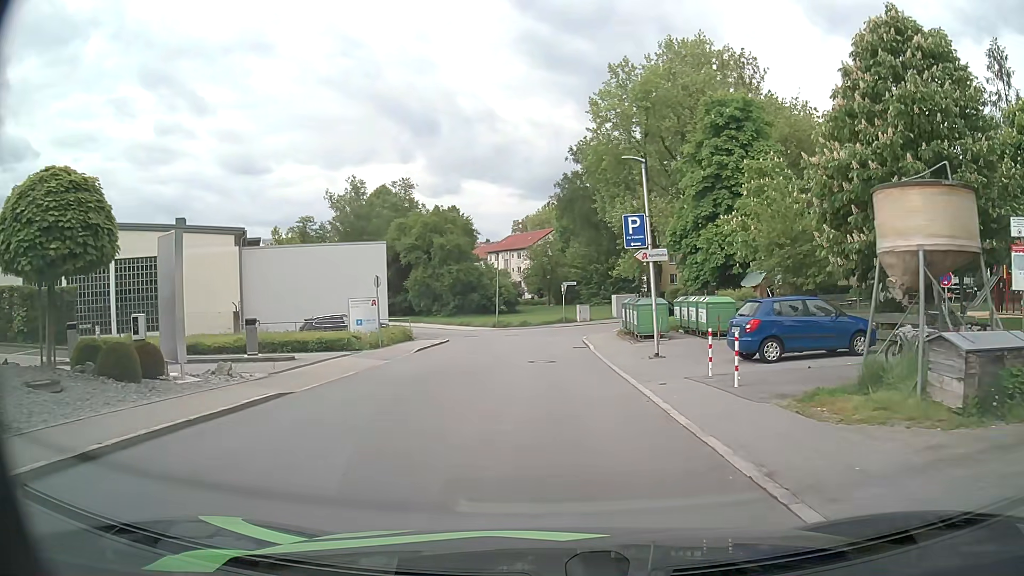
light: Day
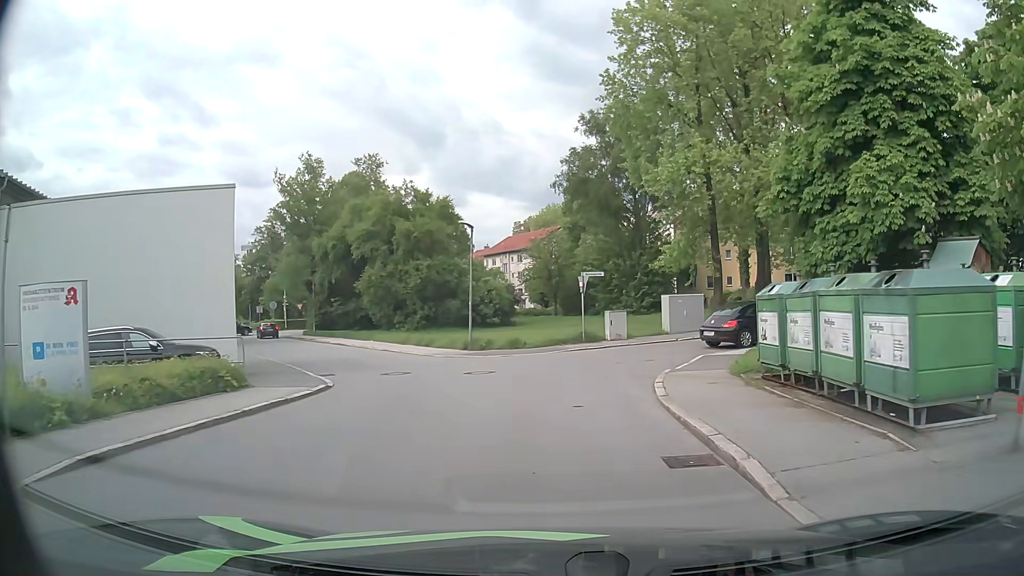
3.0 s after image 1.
(-0.1, +18.5) m; -1°
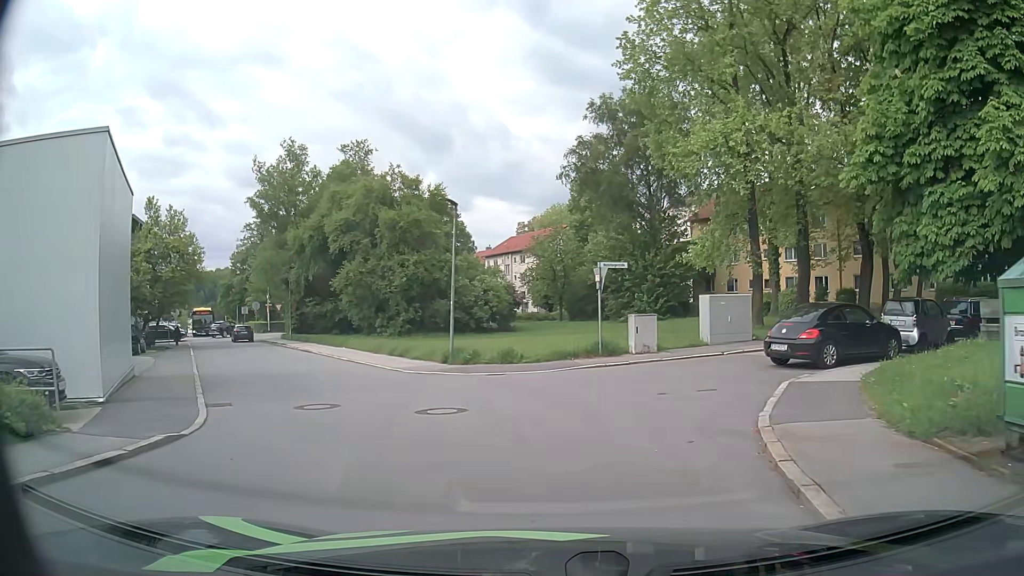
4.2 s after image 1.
(0.0, +6.3) m; 0°
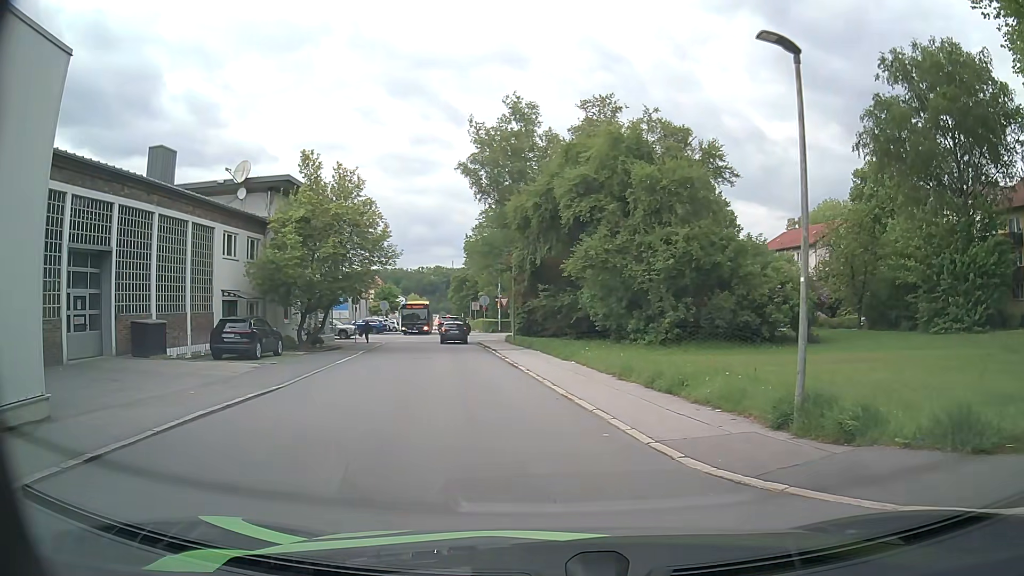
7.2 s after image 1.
(-2.3, +12.5) m; -21°
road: residential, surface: asphalt
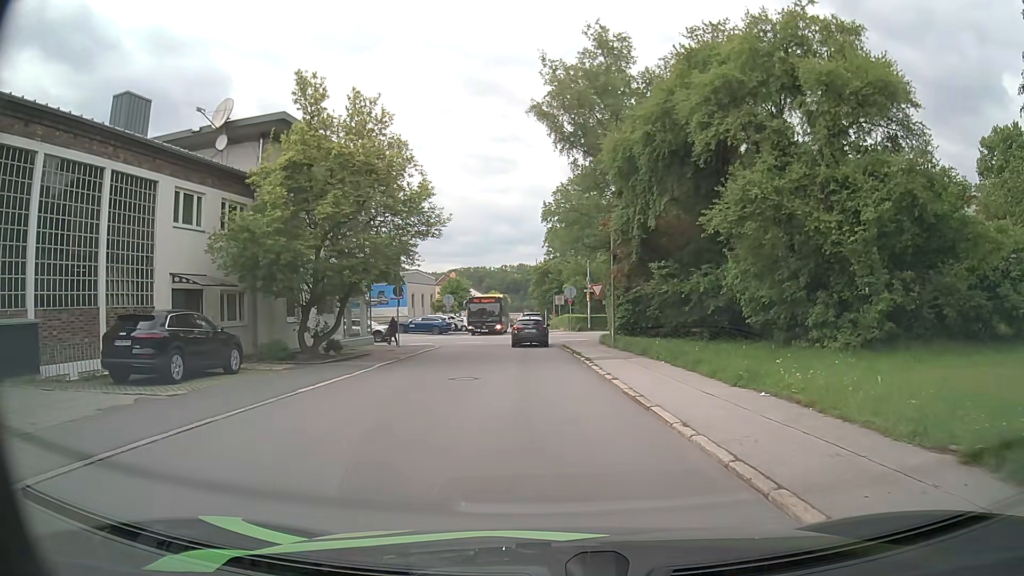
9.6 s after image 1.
(-1.2, +11.6) m; -8°
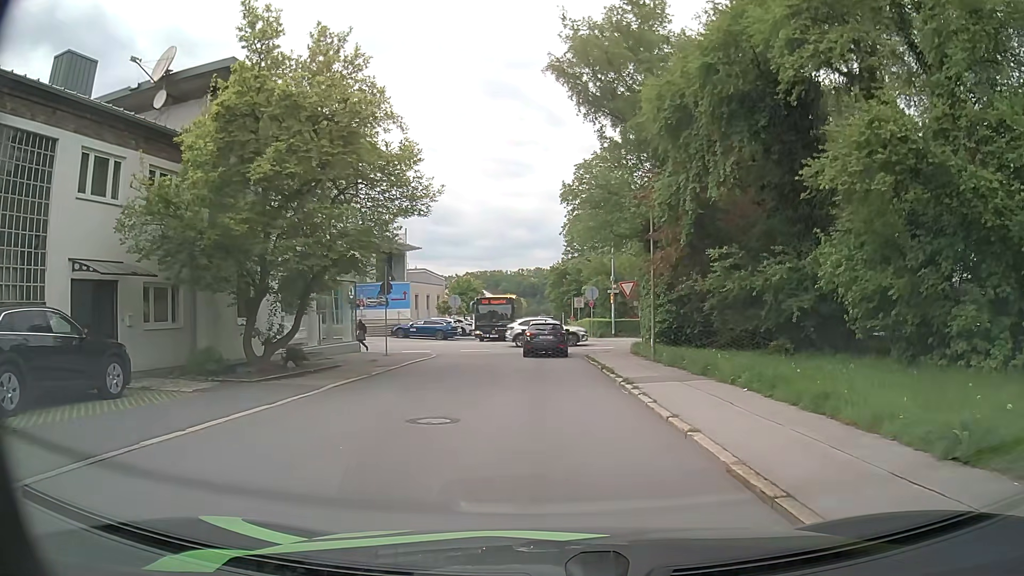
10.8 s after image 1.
(-0.1, +6.1) m; -2°
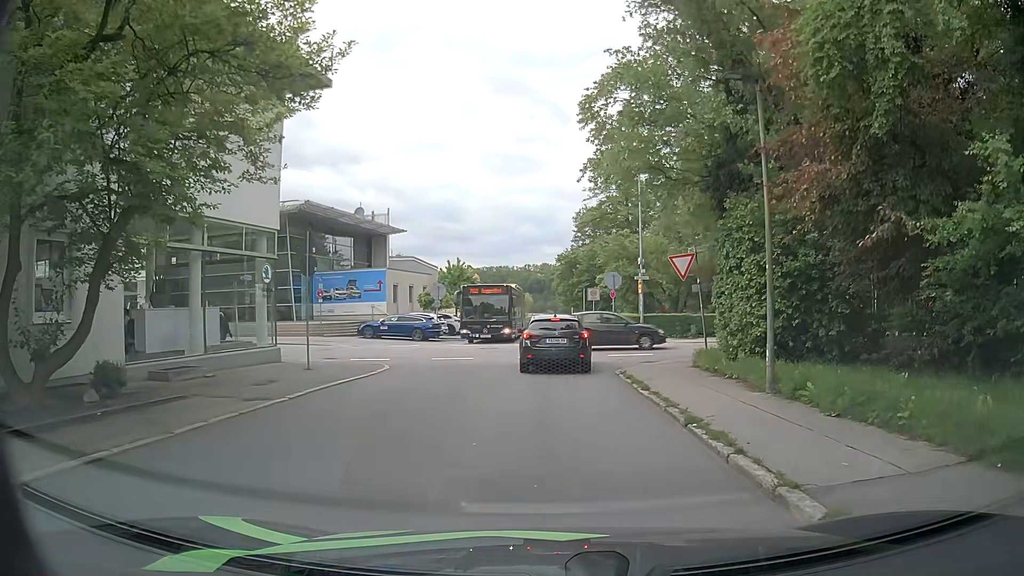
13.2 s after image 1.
(-0.1, +10.4) m; -2°
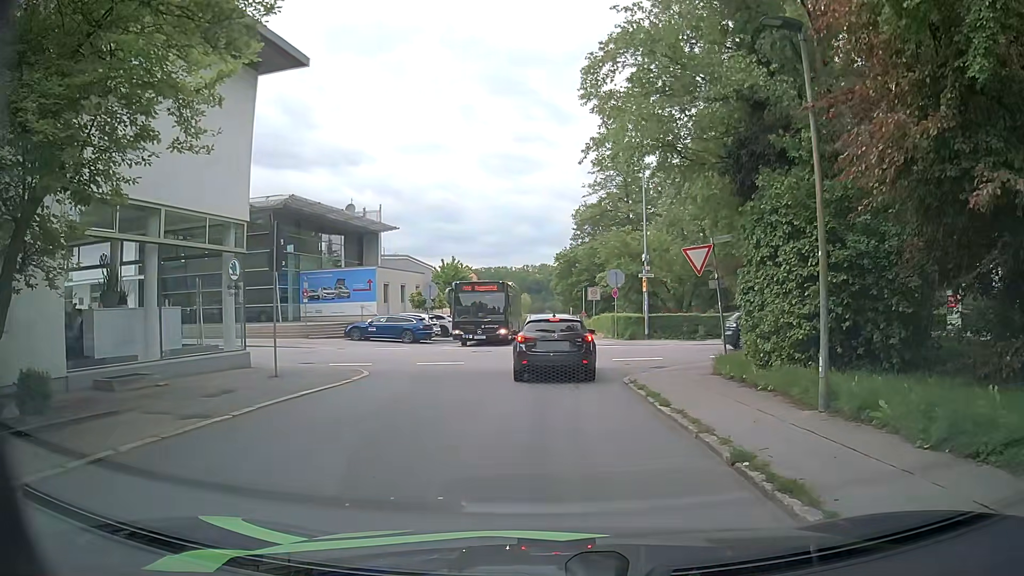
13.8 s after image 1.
(+0.1, +2.2) m; +1°
